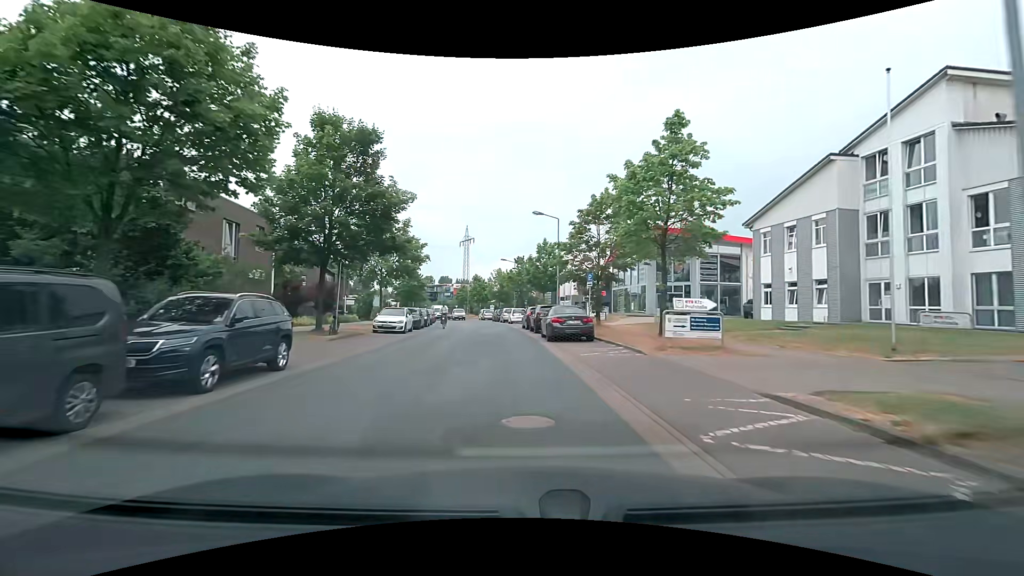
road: residential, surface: asphalt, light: Day
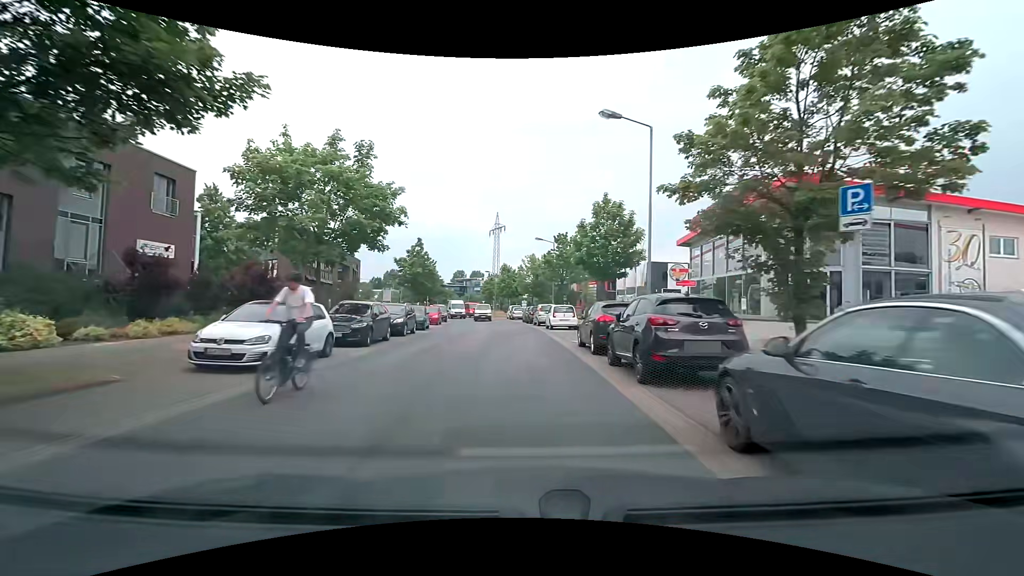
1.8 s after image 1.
(-0.8, +17.7) m; -5°
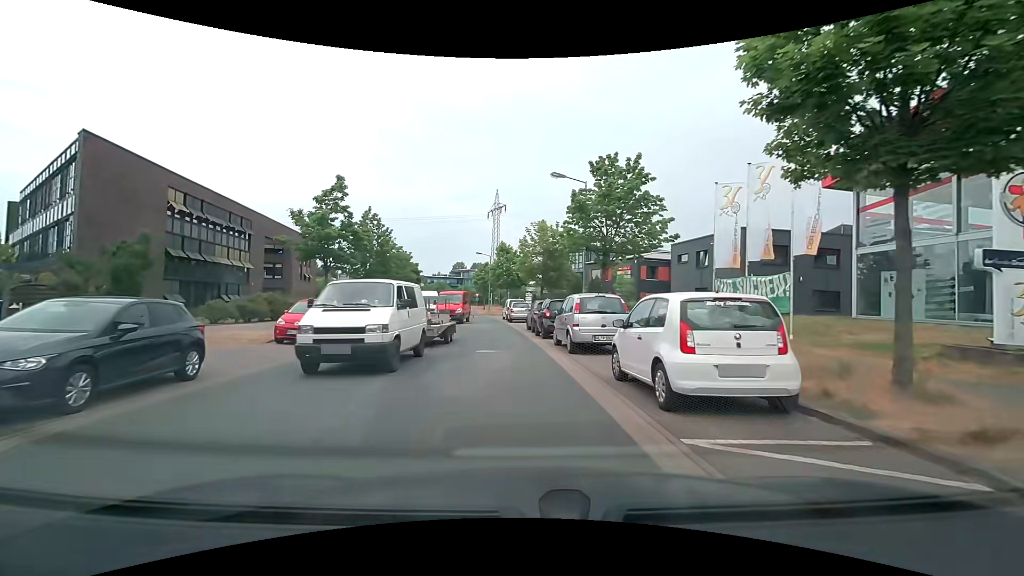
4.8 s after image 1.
(+0.1, +23.0) m; 0°
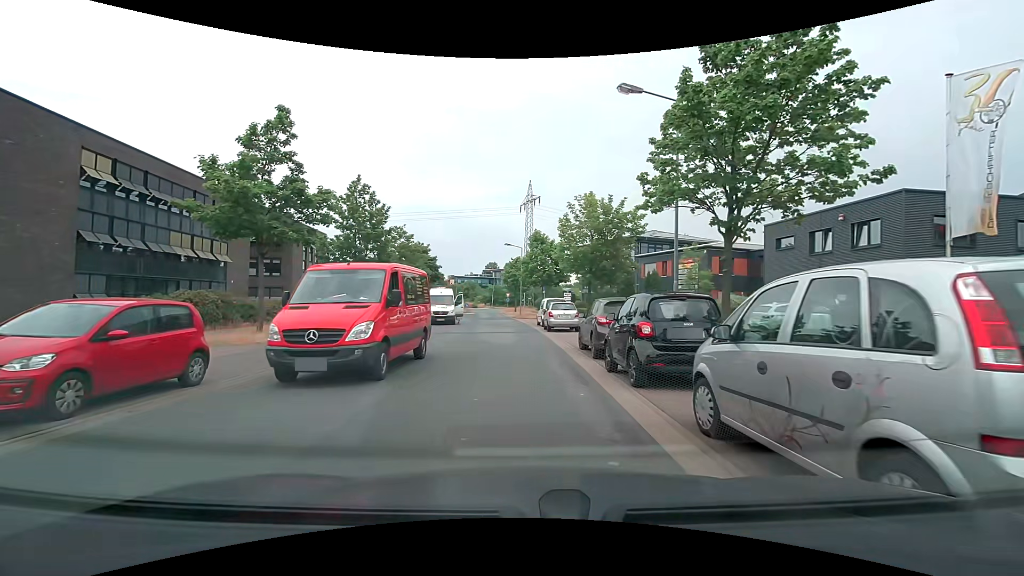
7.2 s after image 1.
(-0.3, +10.7) m; -5°
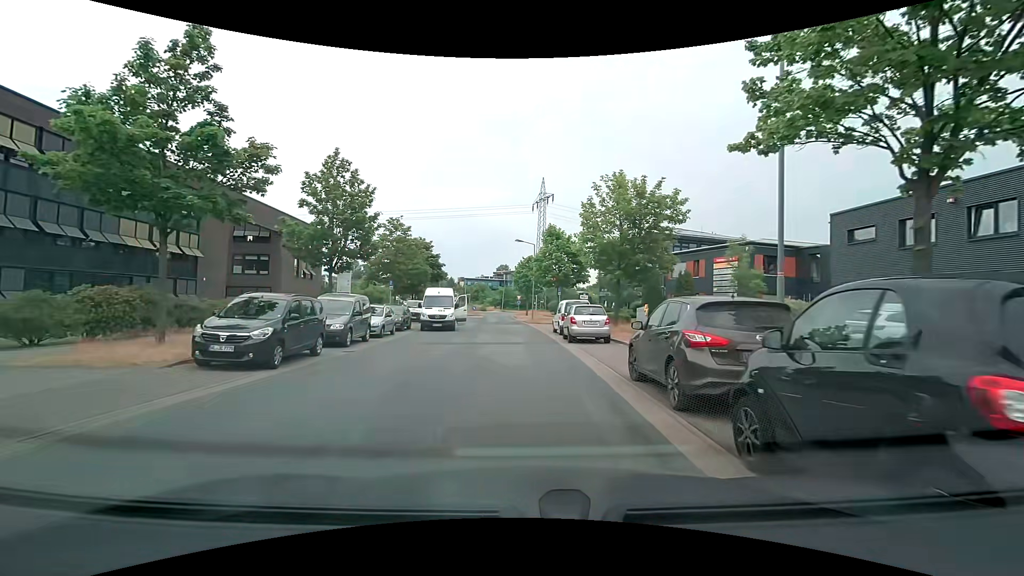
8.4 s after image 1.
(0.0, +5.9) m; -1°
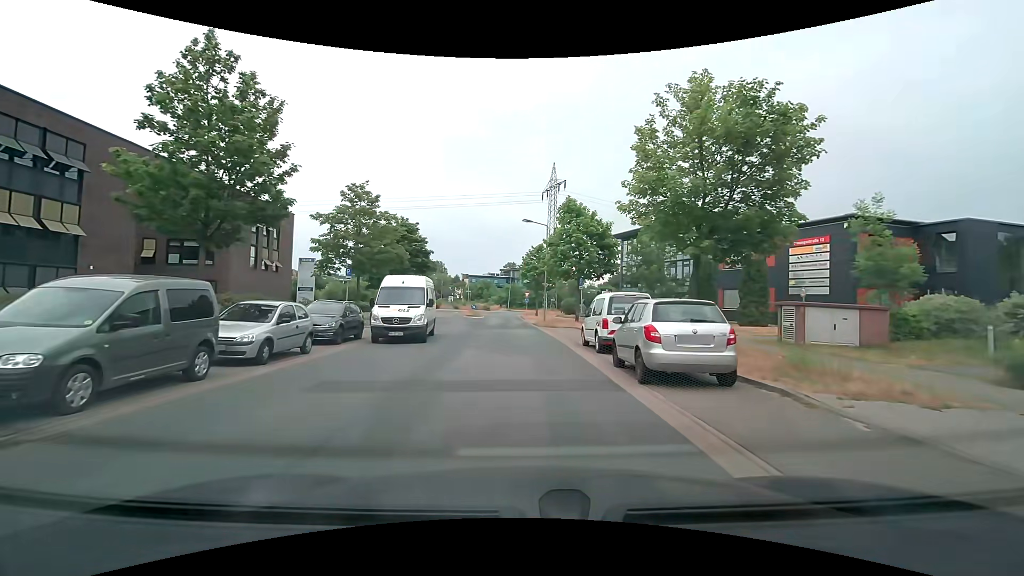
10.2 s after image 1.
(-0.1, +10.9) m; -1°
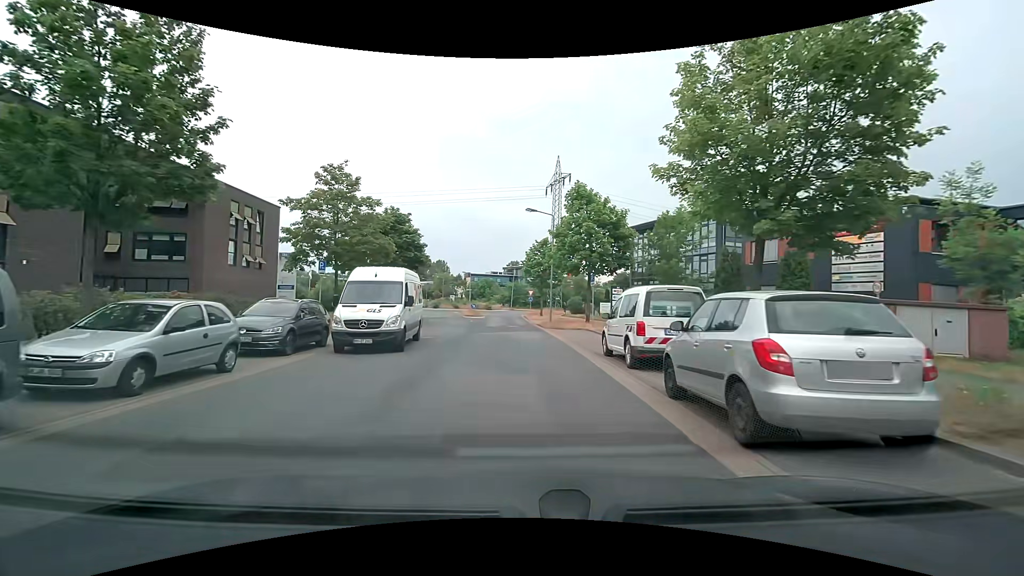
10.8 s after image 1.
(0.0, +4.0) m; -1°
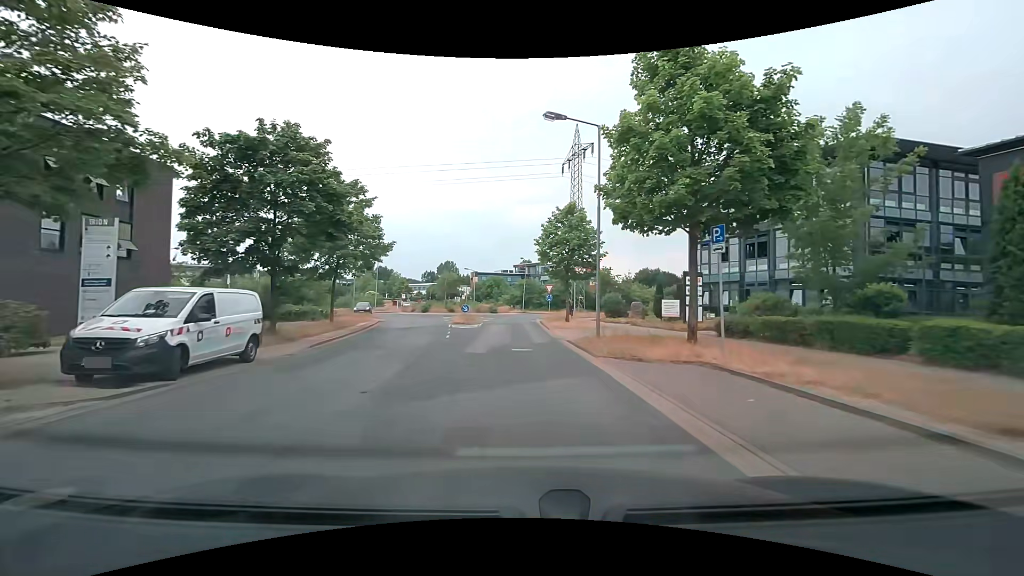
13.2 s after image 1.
(-0.1, +17.5) m; -1°
(0, +10) (0, +20) (-1, +30) (-1, +40) (-2, +50) (+1, +59) (+2, +69) (-4, +77) (-14, +77) (-22, +71) m
